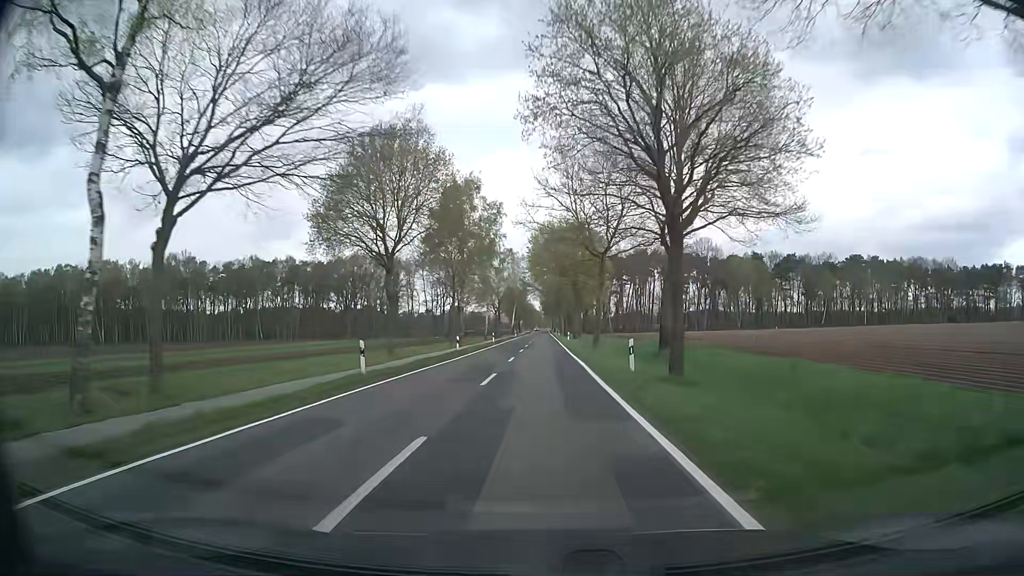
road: secondary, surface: asphalt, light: Day
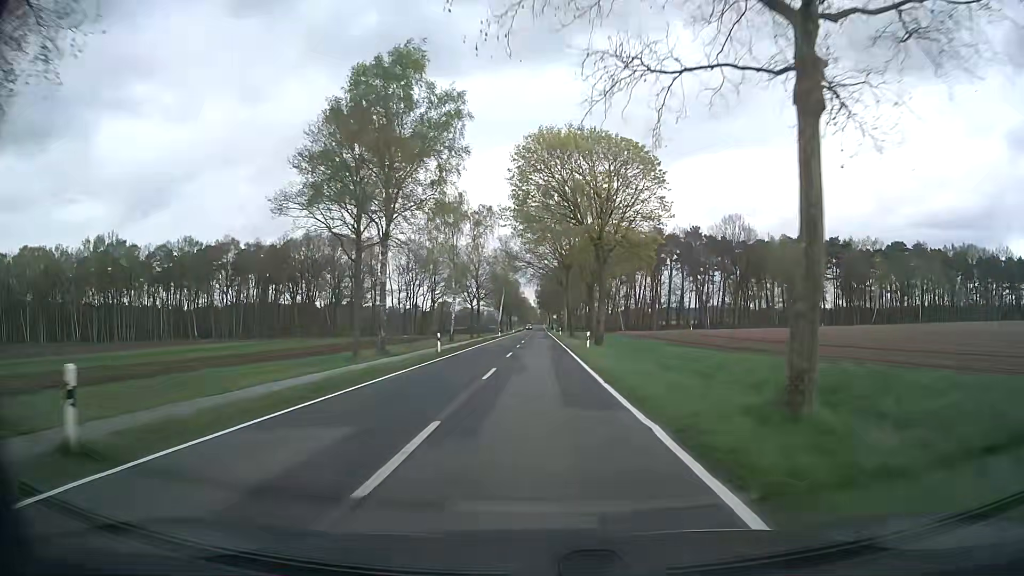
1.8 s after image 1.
(+0.2, +35.4) m; 0°
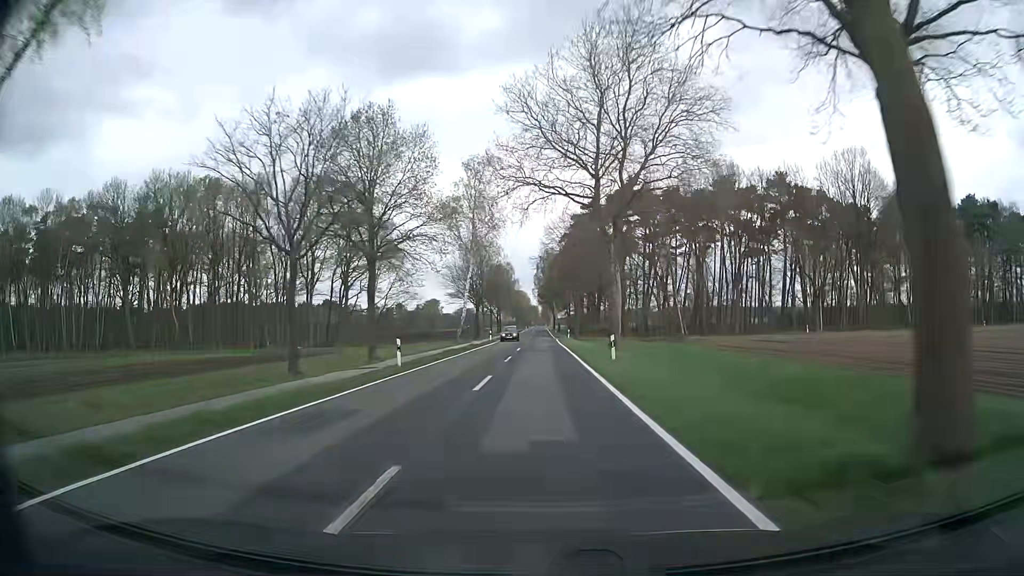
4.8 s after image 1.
(0.0, +62.9) m; 0°
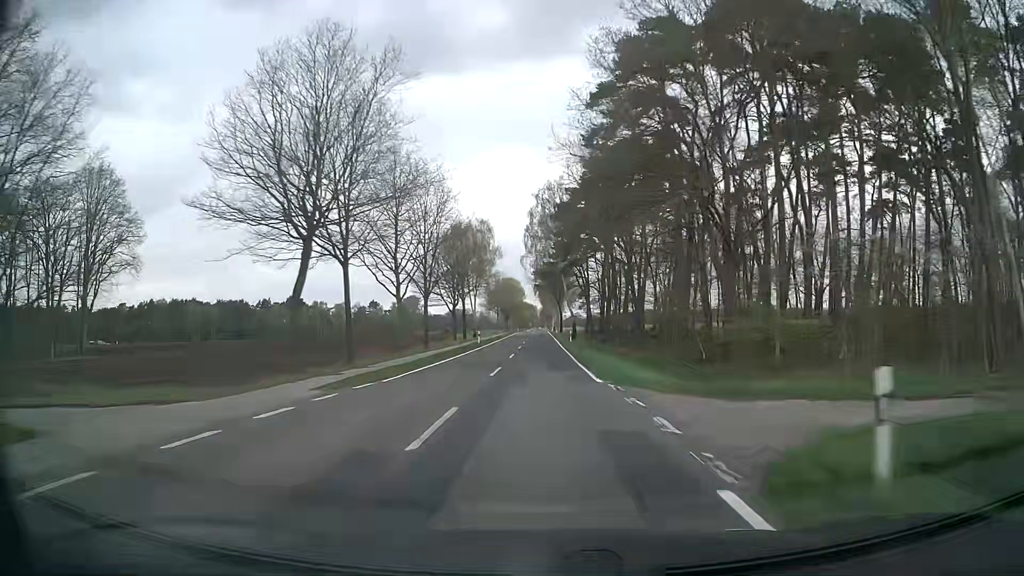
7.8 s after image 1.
(+0.5, +67.0) m; 0°
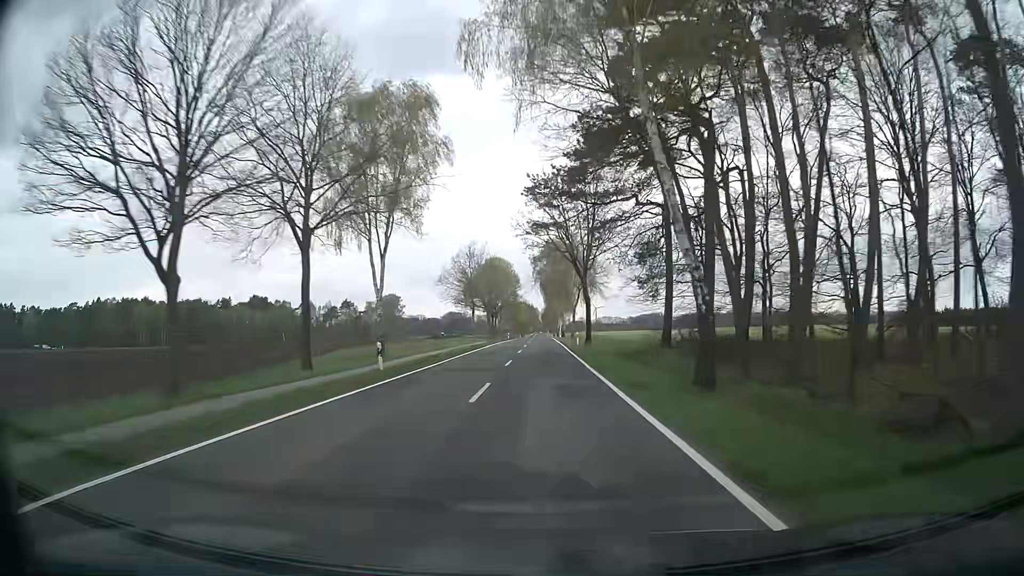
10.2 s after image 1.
(-0.3, +55.9) m; 0°
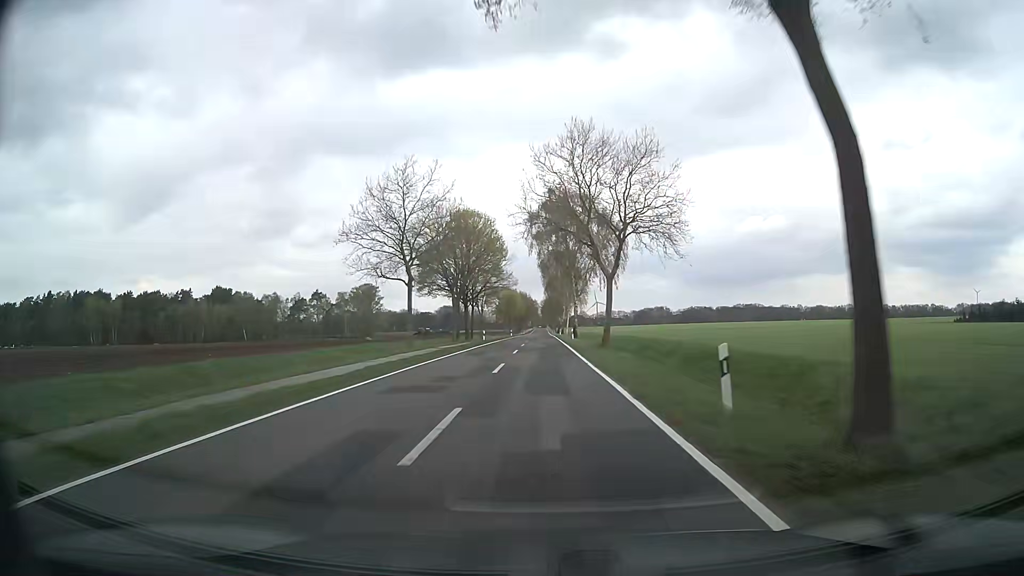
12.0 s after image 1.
(0.0, +41.6) m; 0°
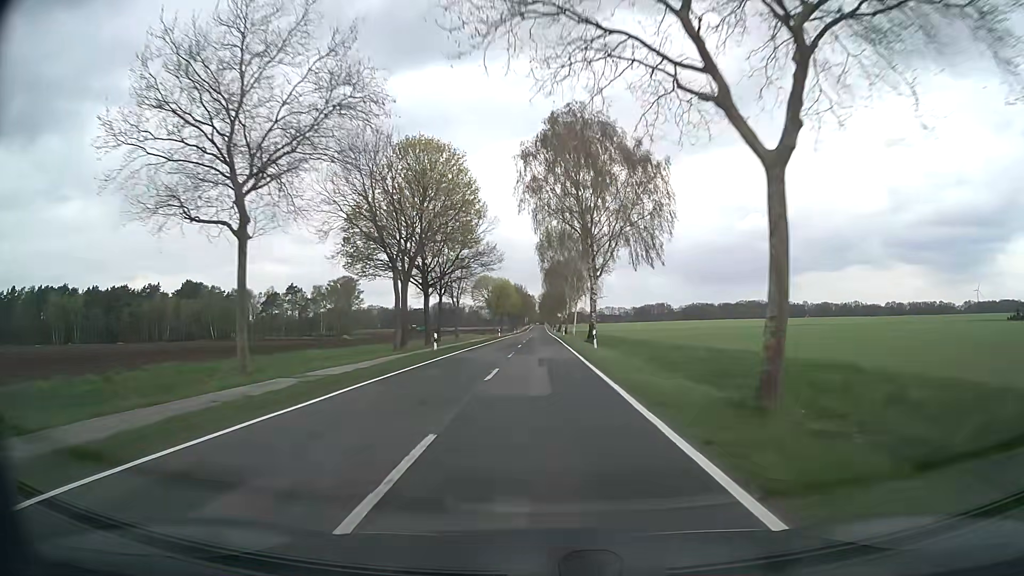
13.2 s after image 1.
(+0.1, +26.4) m; 0°
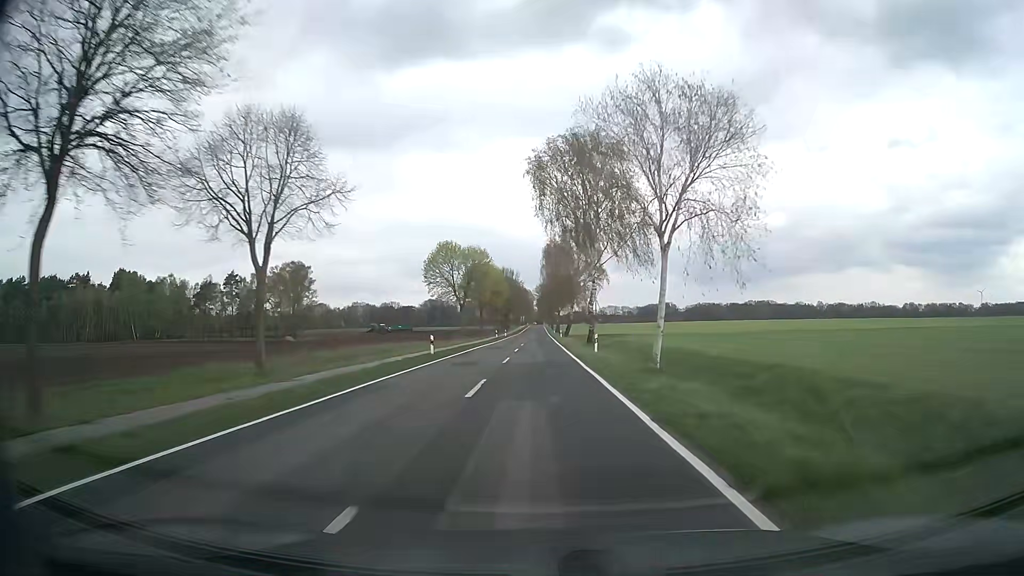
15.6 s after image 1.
(-0.1, +50.8) m; 0°
(0, +10) (0, +20) (0, +30) (0, +40) (0, +50) (0, +60) (0, +70) (0, +80) (0, +90) (0, +100) m
